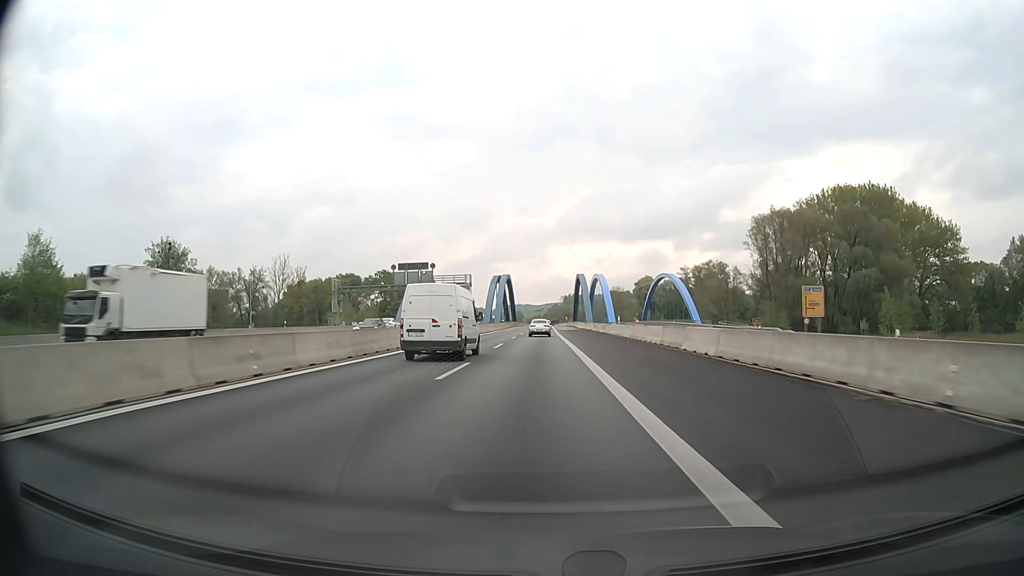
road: motorway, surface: asphalt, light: Day
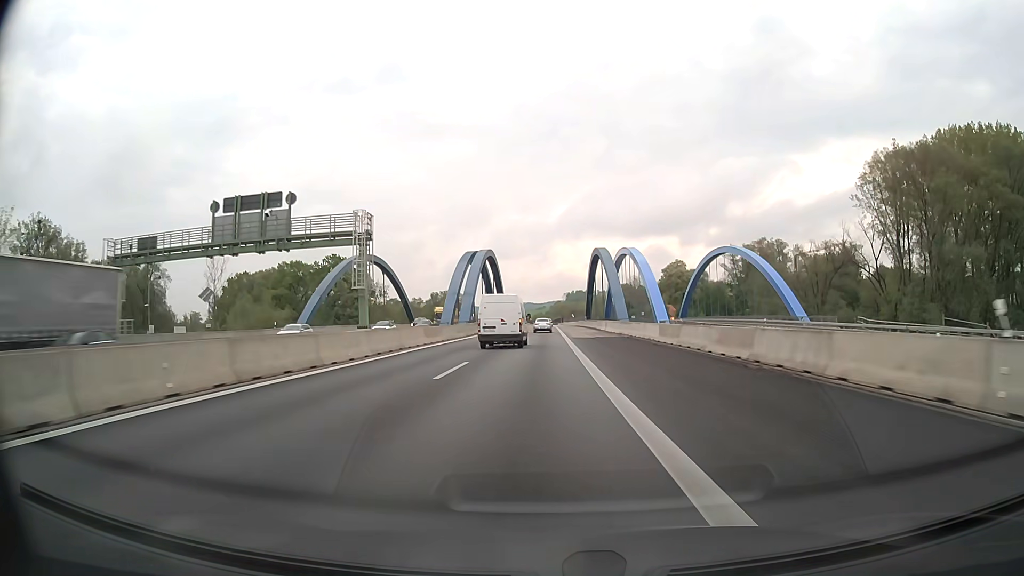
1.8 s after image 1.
(-0.1, +52.1) m; 0°
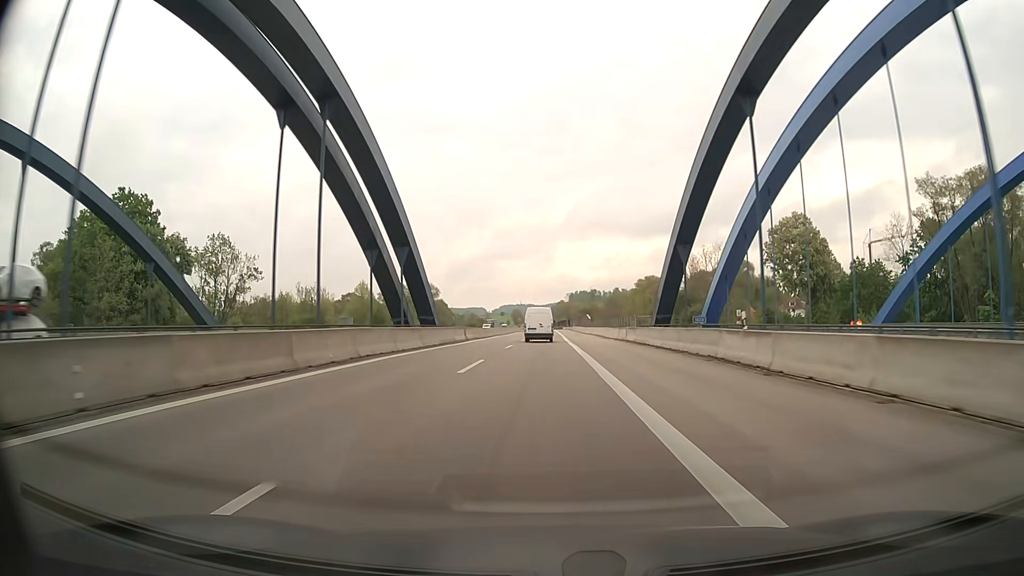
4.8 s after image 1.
(0.0, +87.4) m; 0°
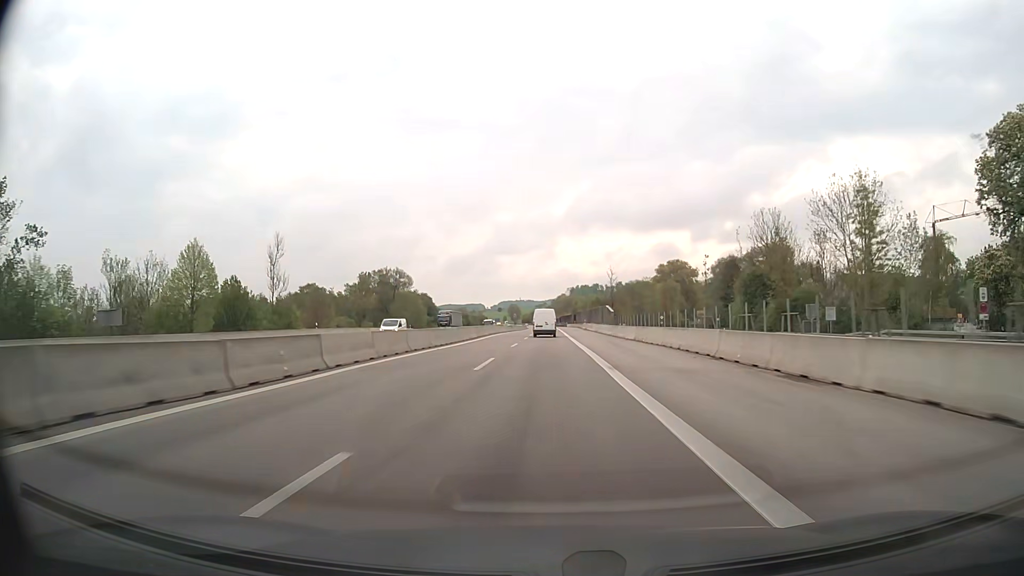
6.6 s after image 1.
(+0.1, +52.8) m; 0°
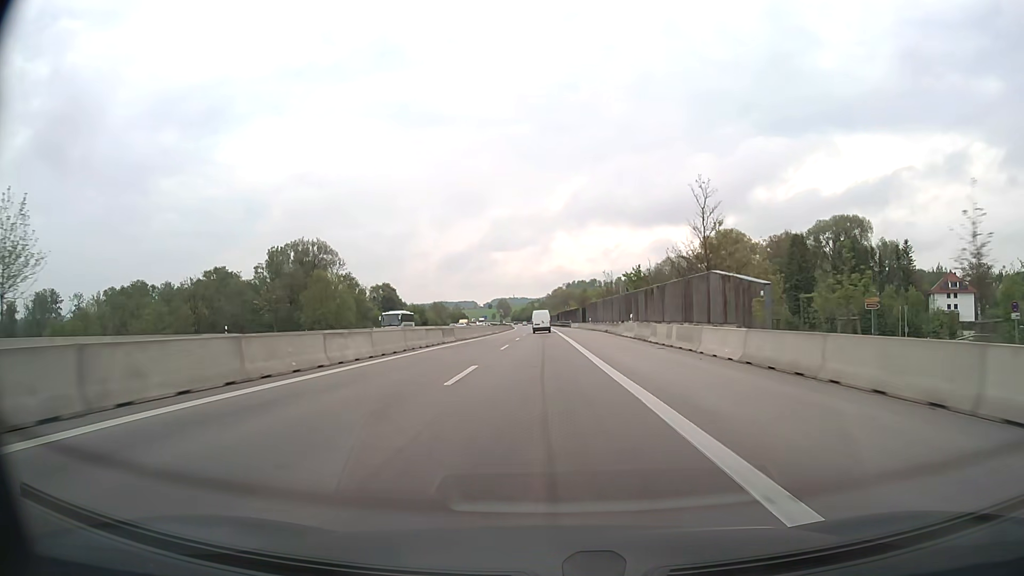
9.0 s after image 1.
(+0.2, +70.9) m; 0°
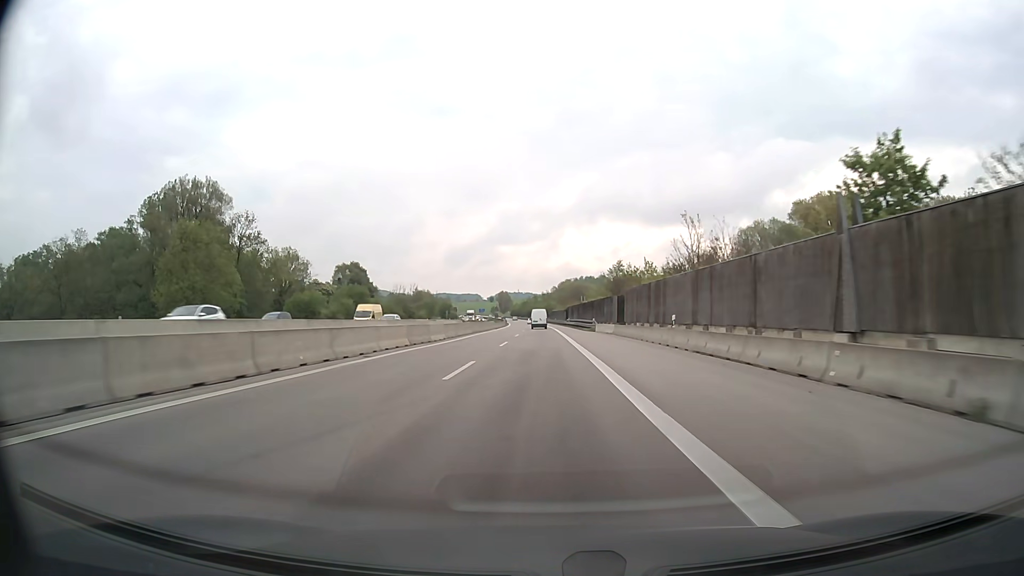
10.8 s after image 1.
(-0.1, +53.5) m; 0°
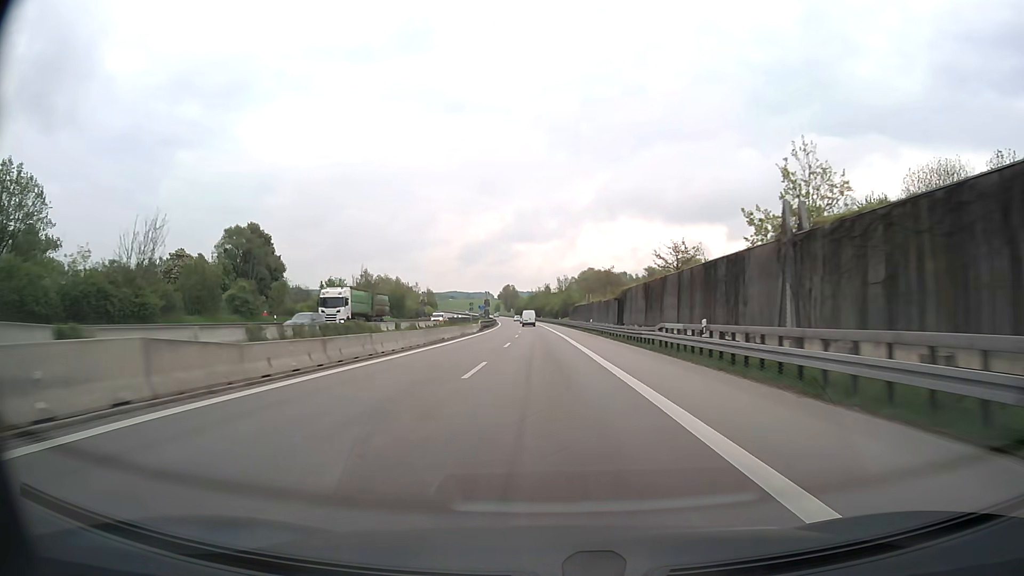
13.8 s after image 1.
(-0.6, +89.6) m; -1°
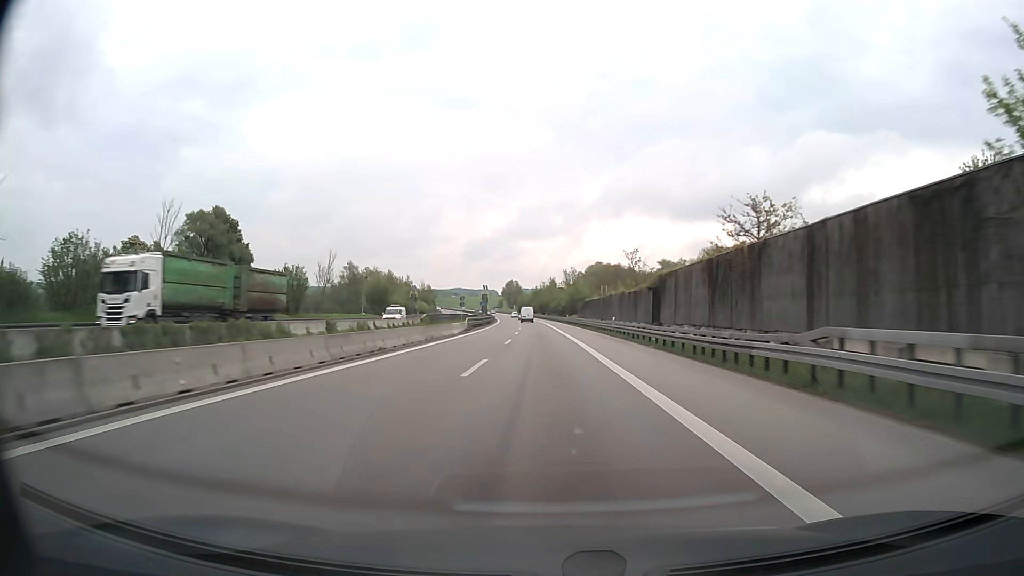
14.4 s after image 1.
(0.0, +17.9) m; 0°
(0, +10) (0, +20) (0, +30) (0, +40) (-1, +50) (-1, +60) (-1, +70) (-2, +80) (-2, +90) (-2, +100) m
